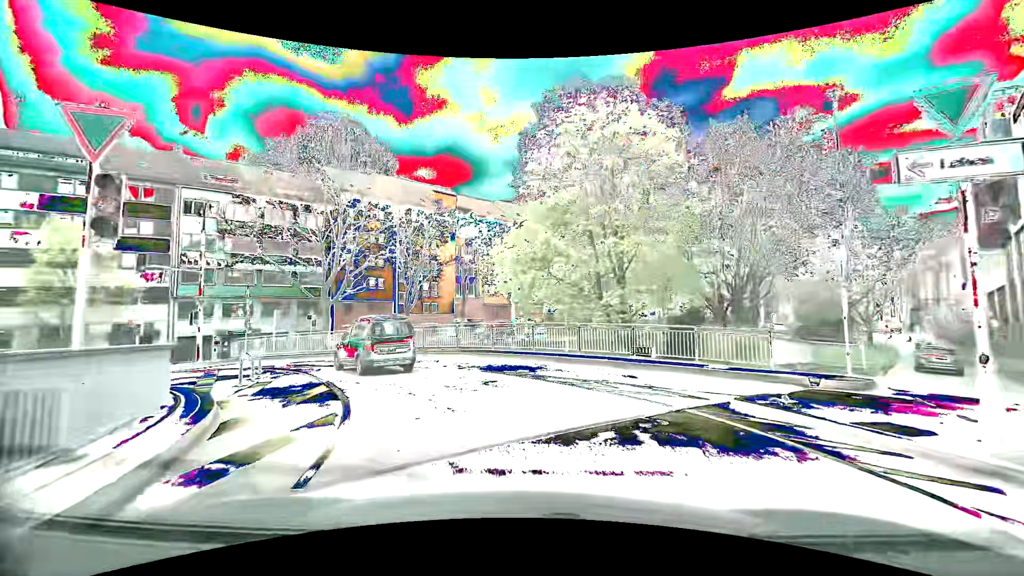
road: primary_link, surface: asphalt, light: Day
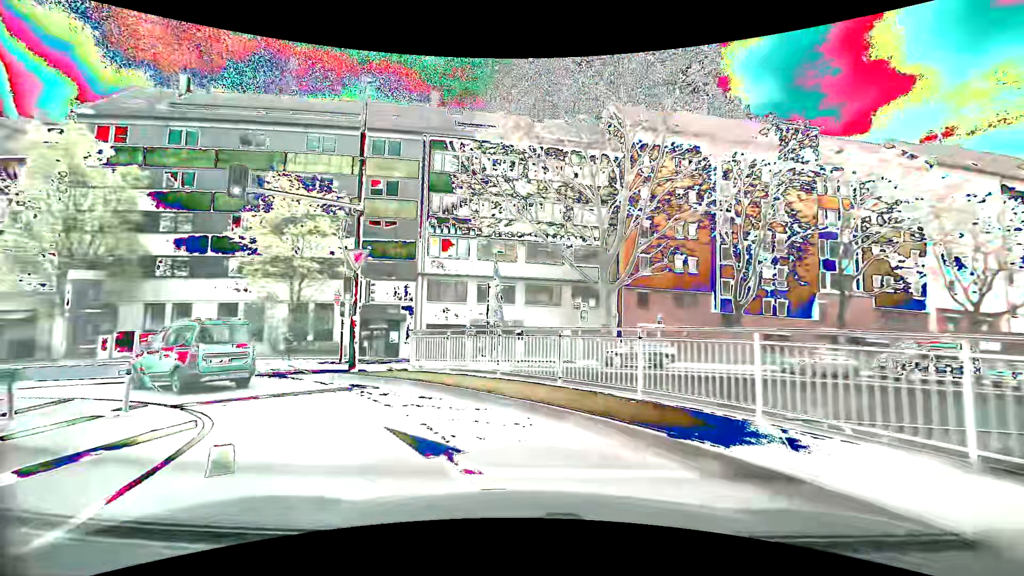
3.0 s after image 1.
(-5.1, +19.3) m; -34°
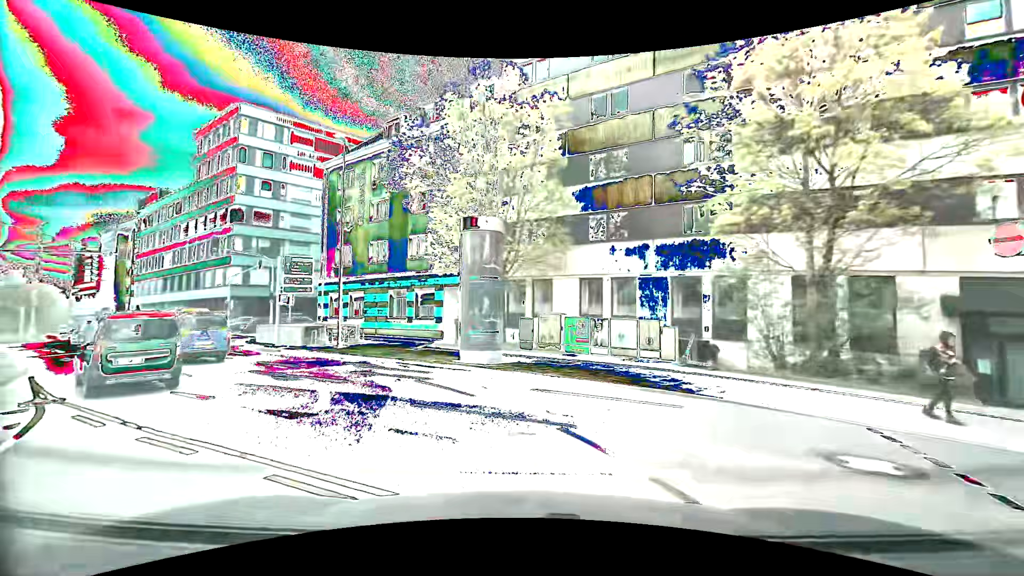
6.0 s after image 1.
(-7.5, +14.9) m; -50°
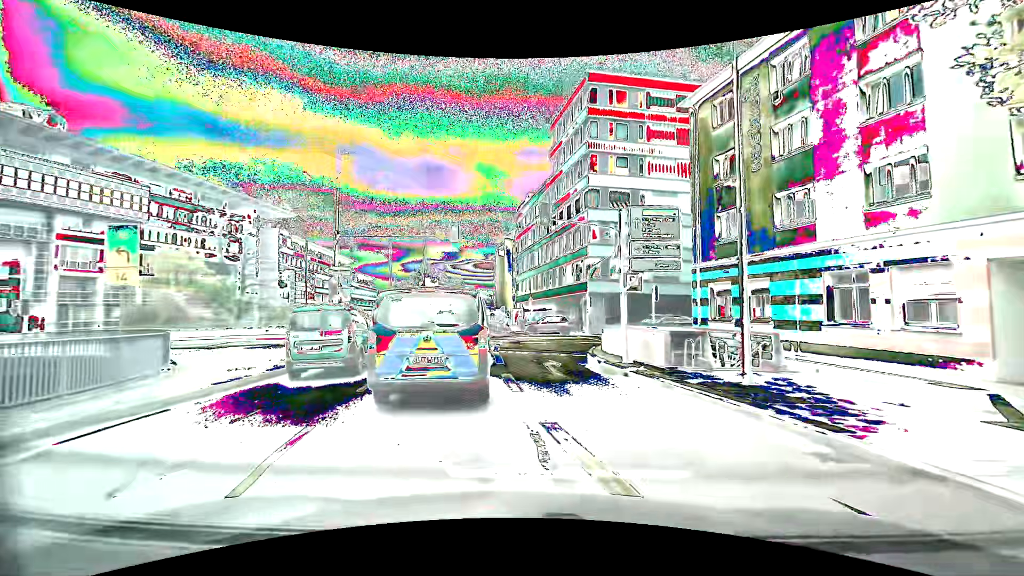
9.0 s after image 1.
(-4.0, +12.9) m; -44°
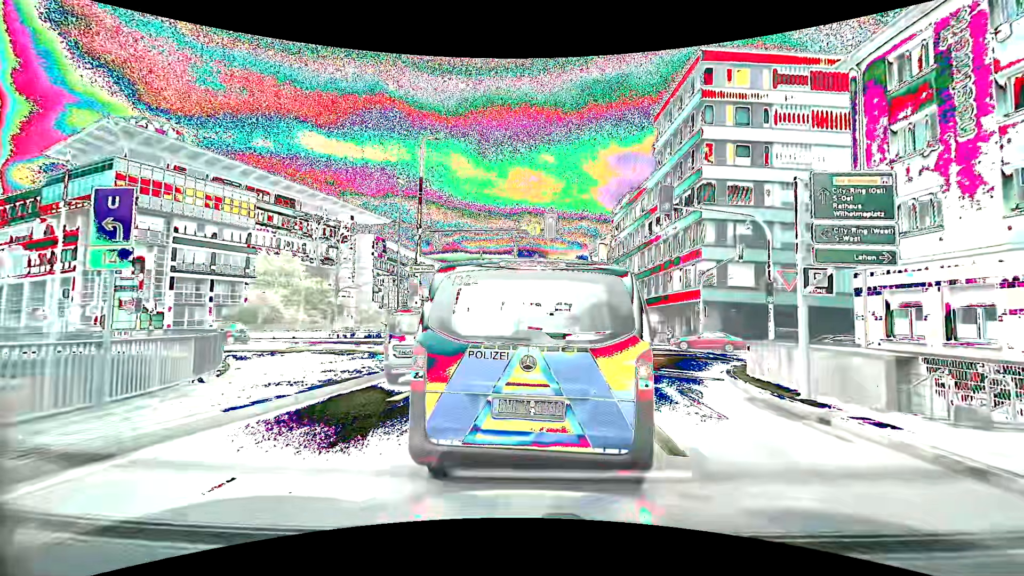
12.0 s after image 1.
(-0.5, +3.6) m; -12°
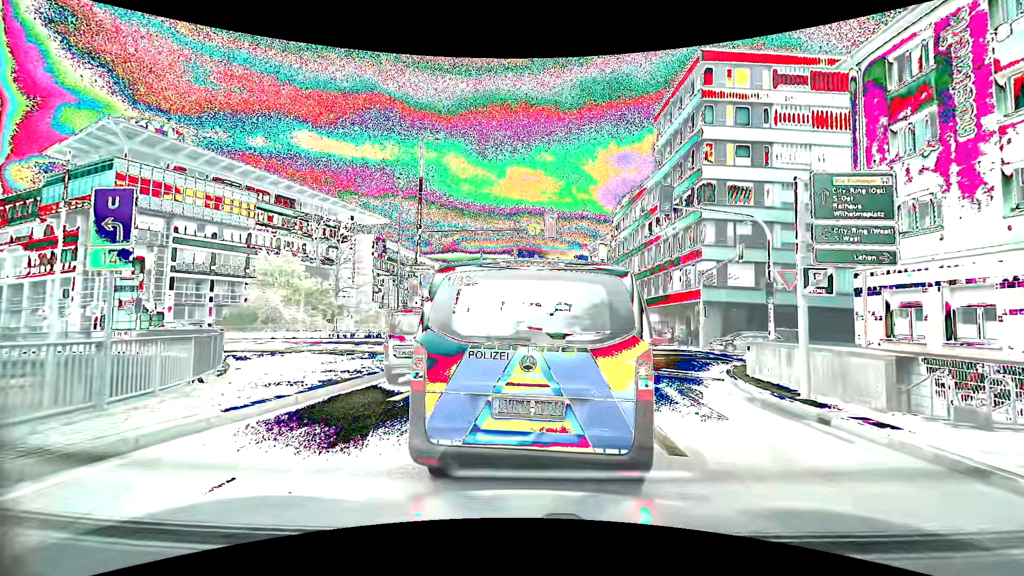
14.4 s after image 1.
(0.0, 0.0) m; 0°
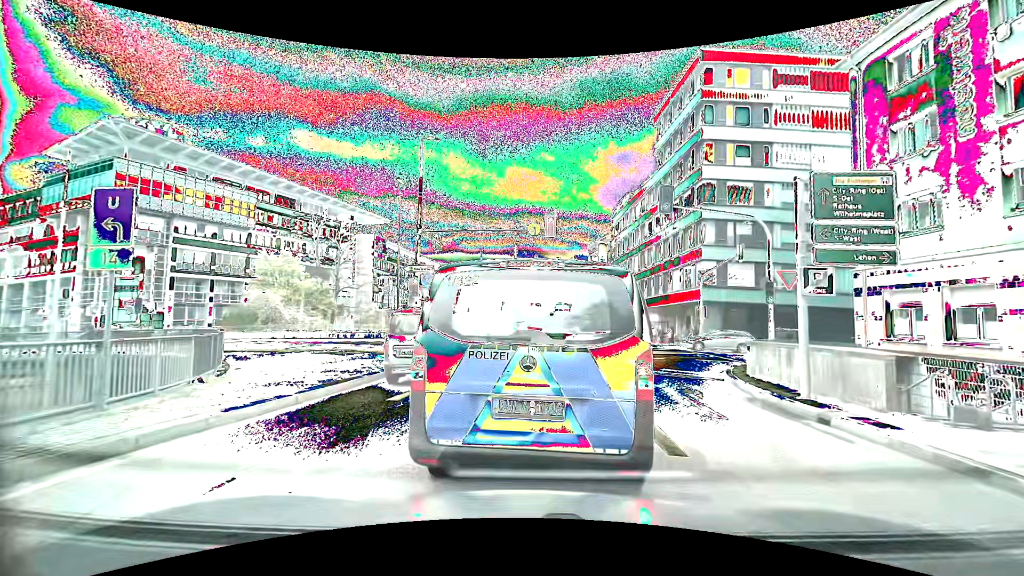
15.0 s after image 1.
(0.0, 0.0) m; 0°
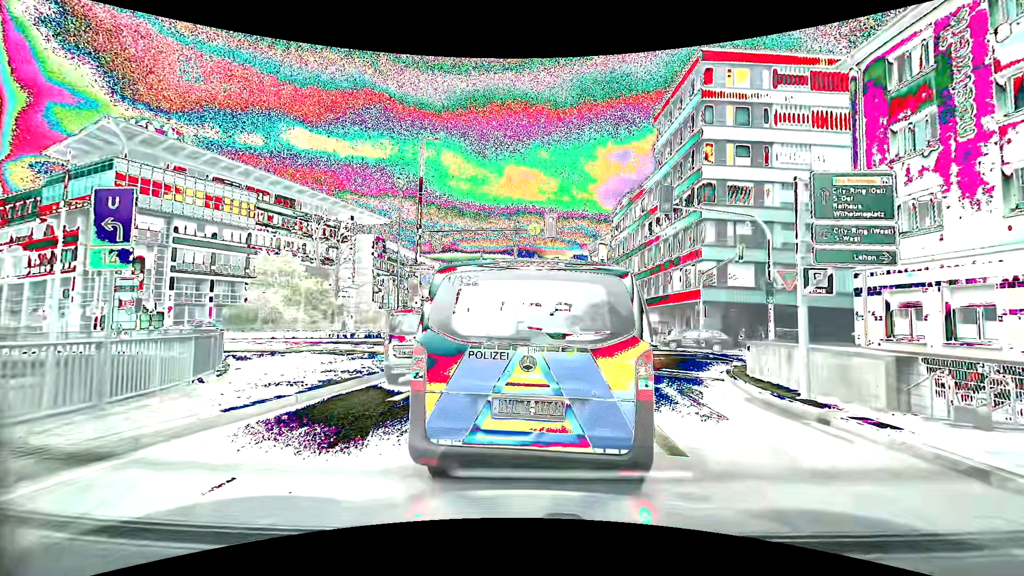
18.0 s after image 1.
(0.0, 0.0) m; 0°
